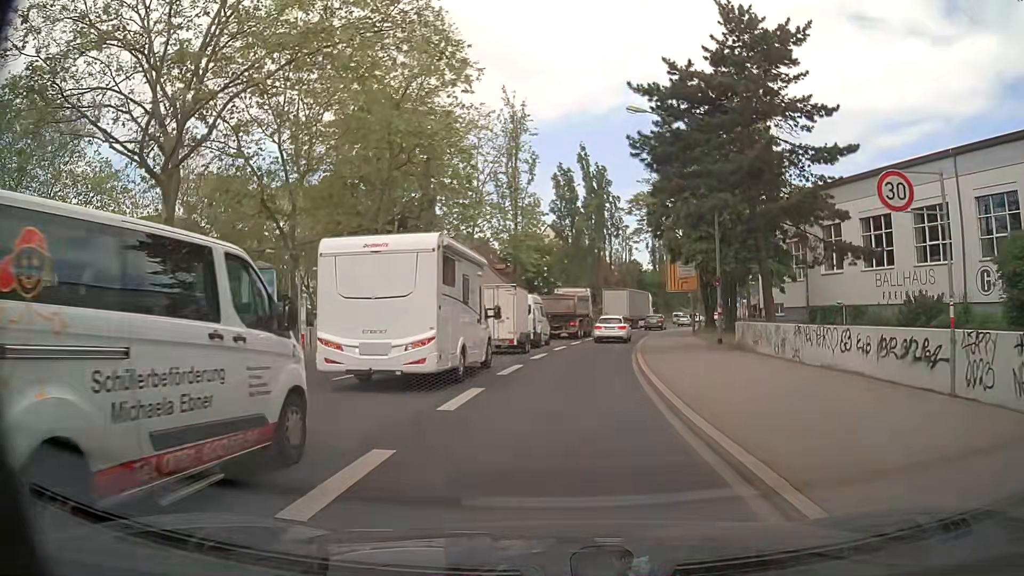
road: primary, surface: asphalt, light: Day
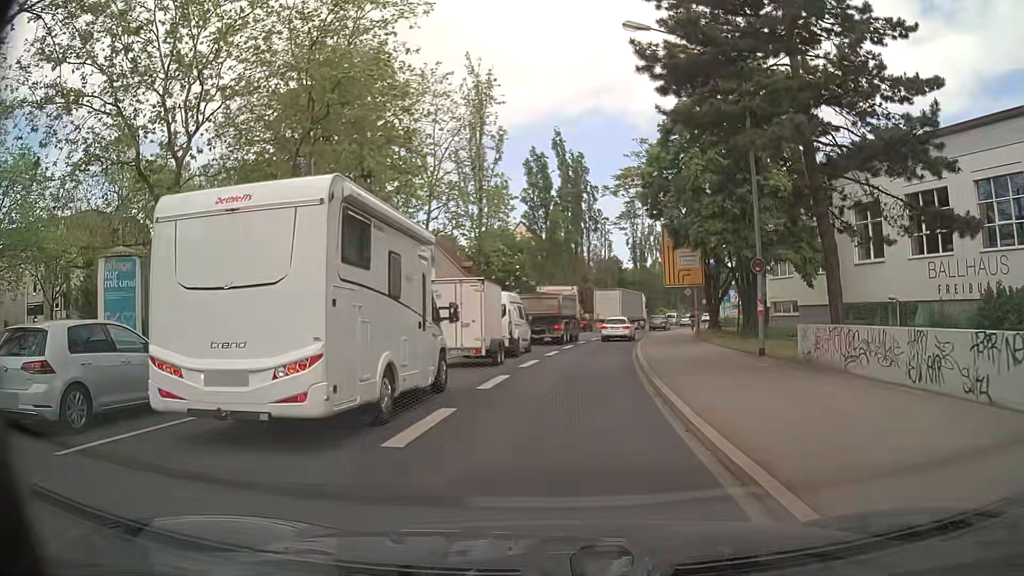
(+0.2, +8.6) m; +2°
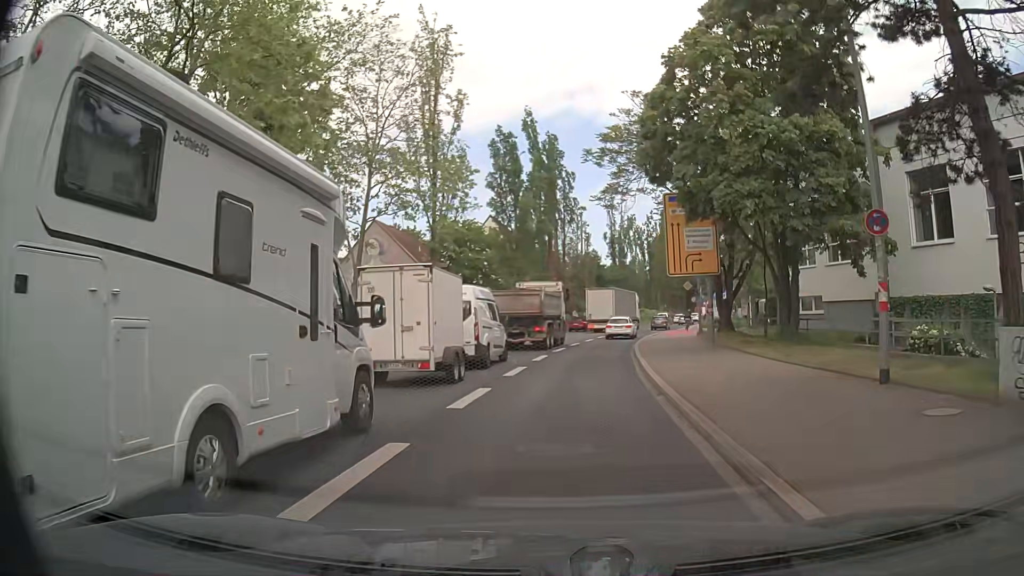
(+0.2, +8.7) m; +3°
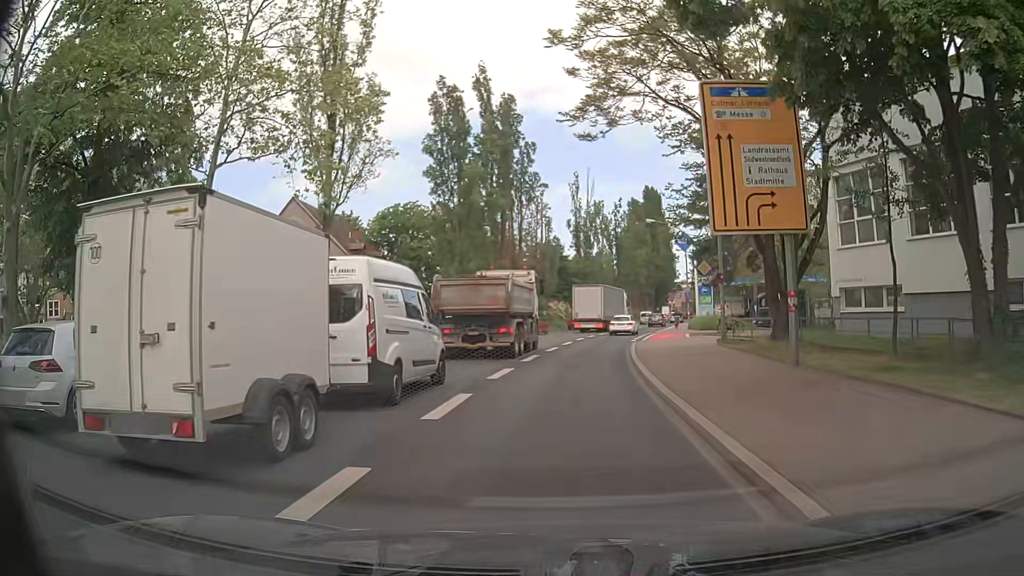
(+0.2, +13.2) m; +3°
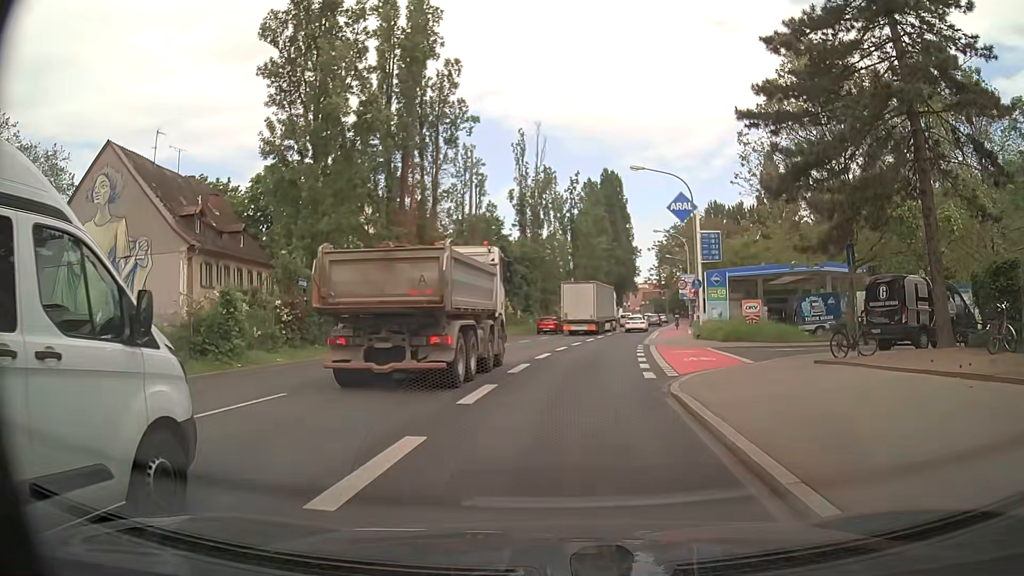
(+0.7, +22.3) m; +4°
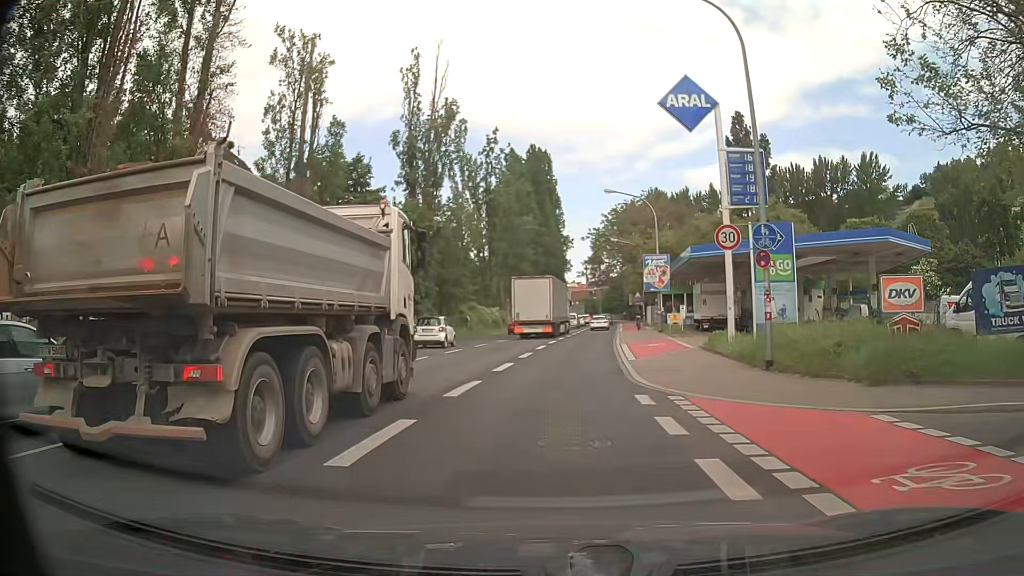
(+1.5, +22.2) m; +6°
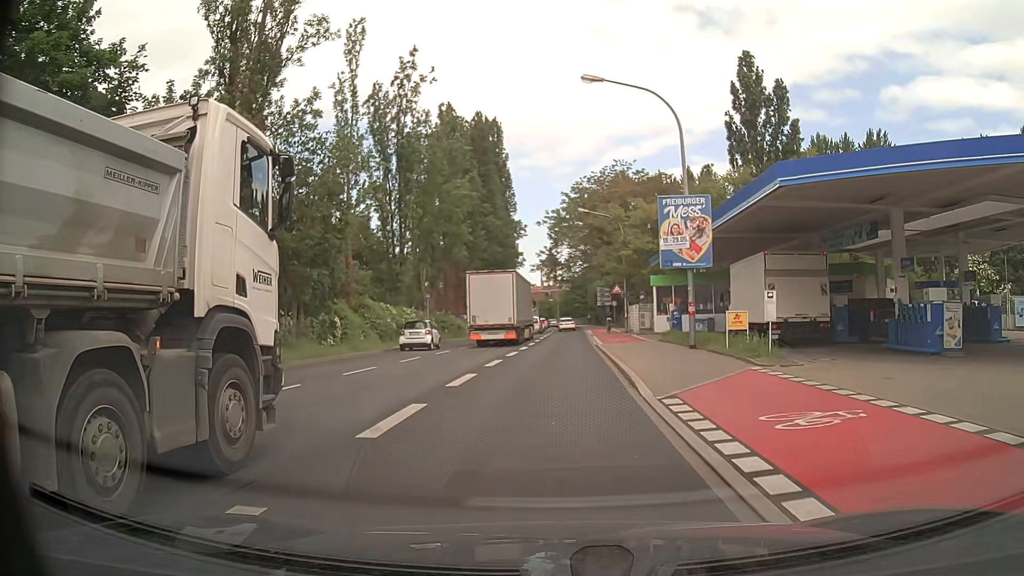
(+1.2, +22.4) m; +4°
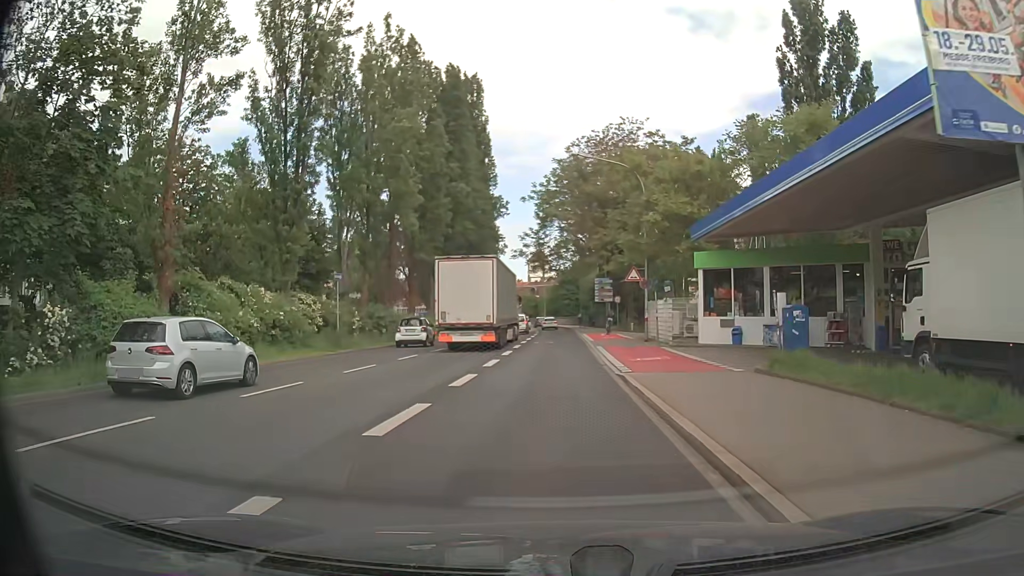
(+0.4, +17.8) m; +2°
(0, +10) (0, +20) (0, +30) (0, +40) (0, +50) (-1, +60) (-1, +70) (-1, +80) (-2, +90) (-3, +100) m
